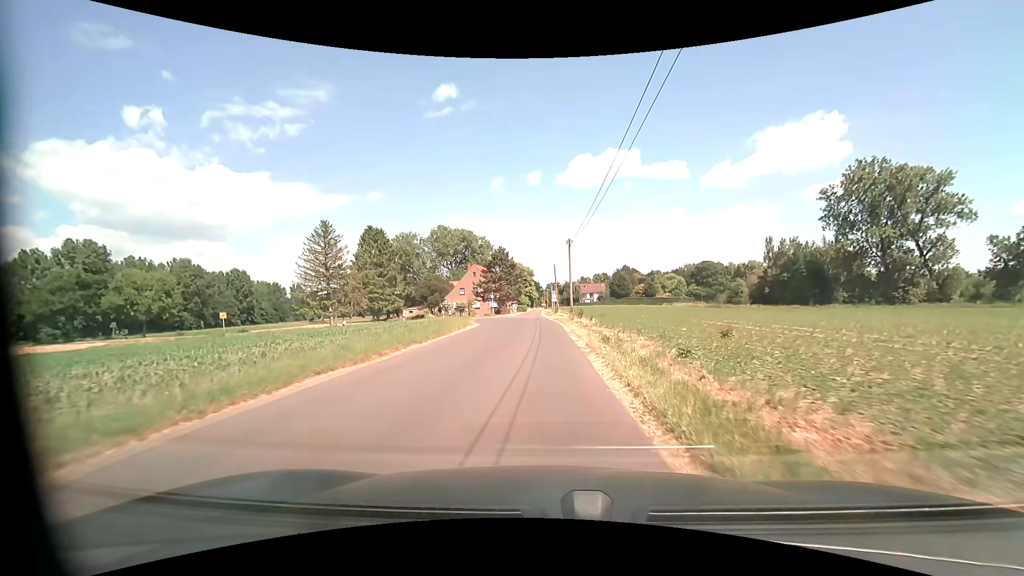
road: unclassified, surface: asphalt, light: Day
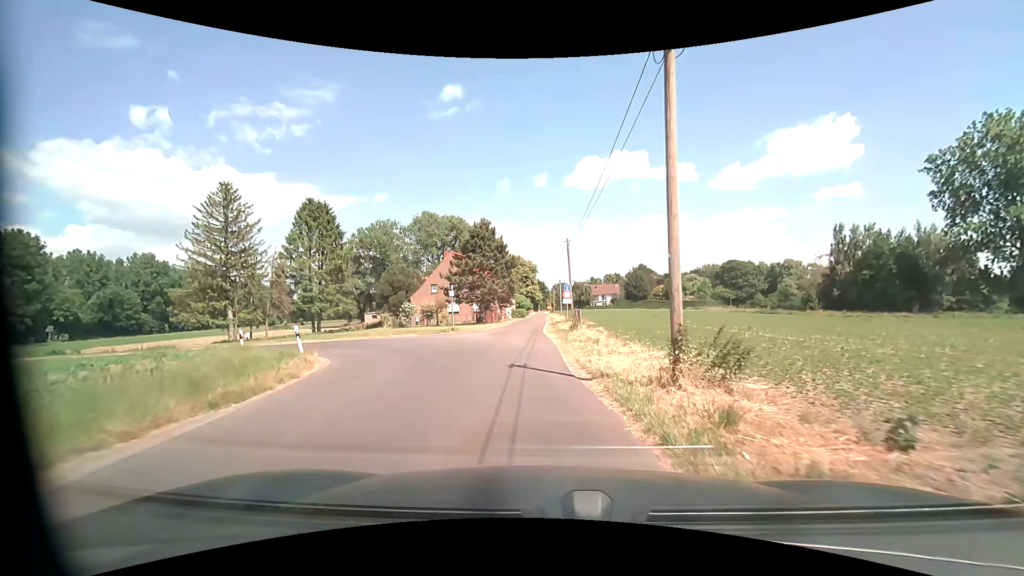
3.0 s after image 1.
(-0.1, +27.2) m; -1°
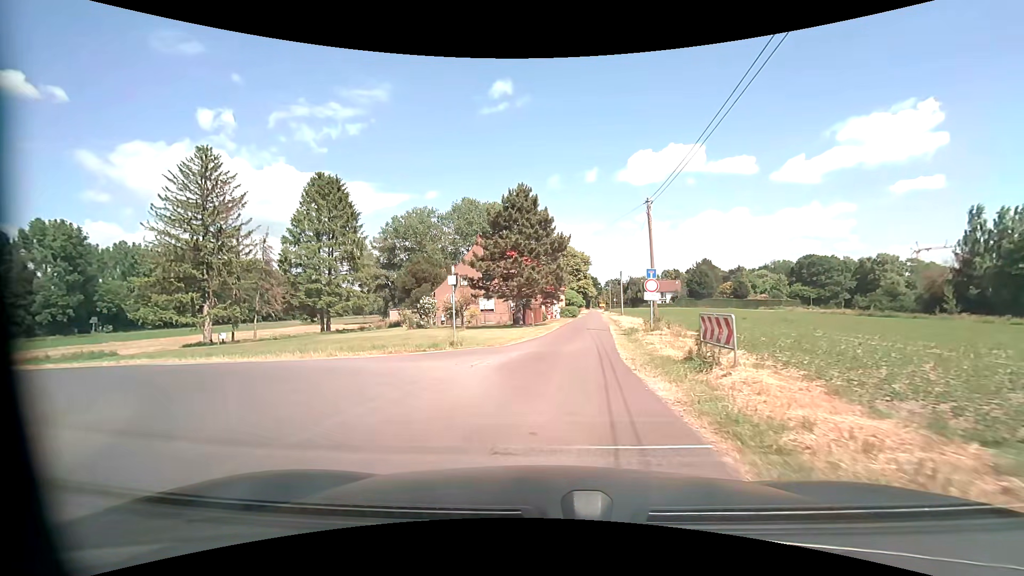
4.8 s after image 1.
(-0.6, +13.4) m; -6°
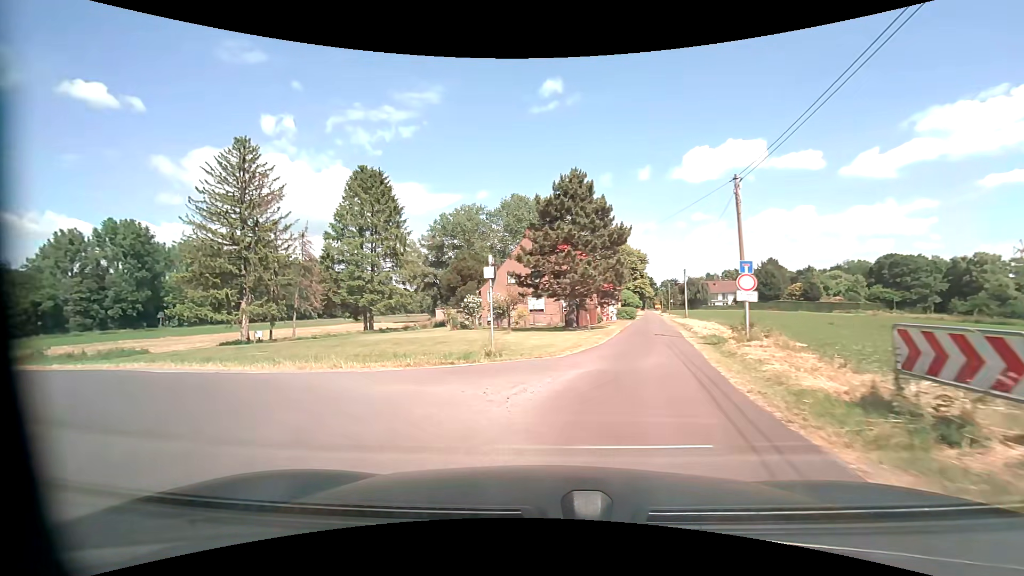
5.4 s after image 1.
(-0.1, +3.9) m; -5°
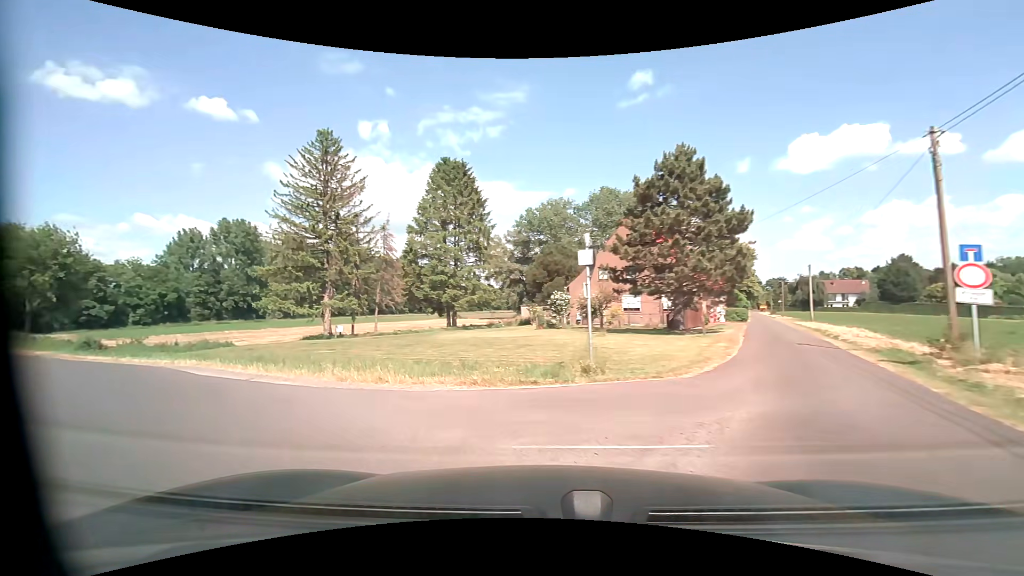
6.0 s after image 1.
(-0.3, +3.6) m; -10°
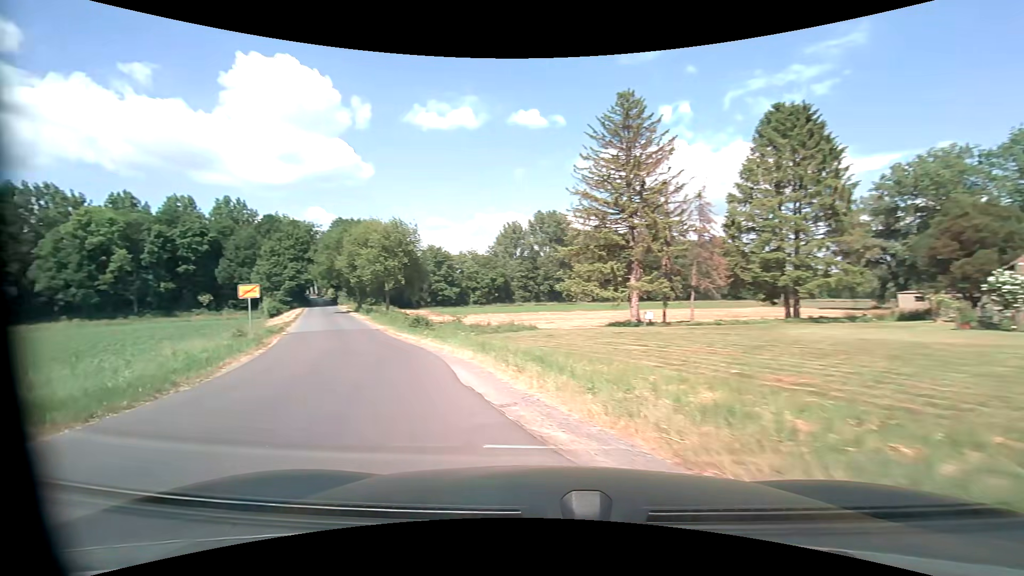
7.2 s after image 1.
(-1.7, +6.3) m; -34°
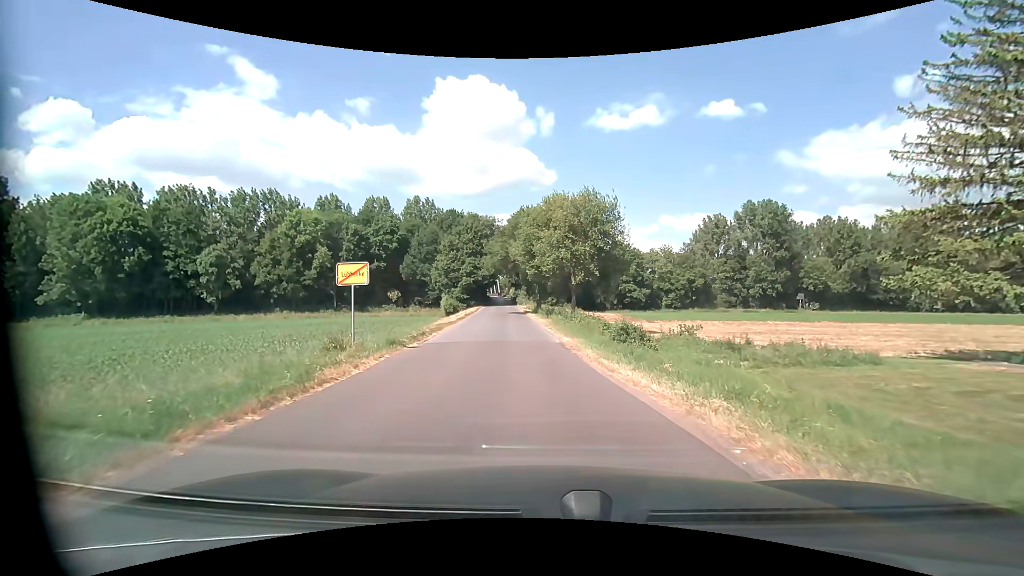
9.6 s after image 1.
(-3.9, +13.0) m; -21°
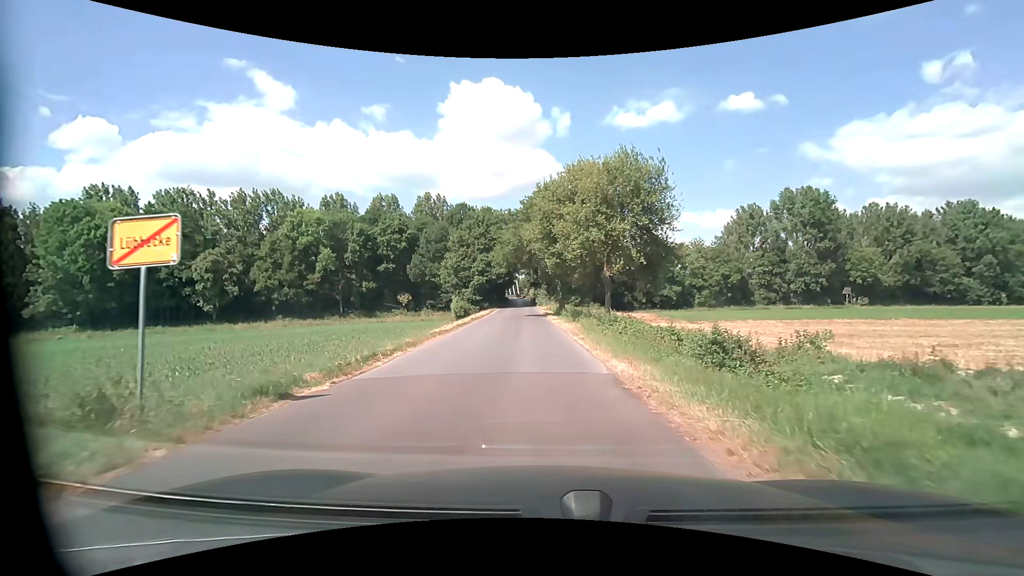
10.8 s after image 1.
(-0.2, +9.0) m; -2°
